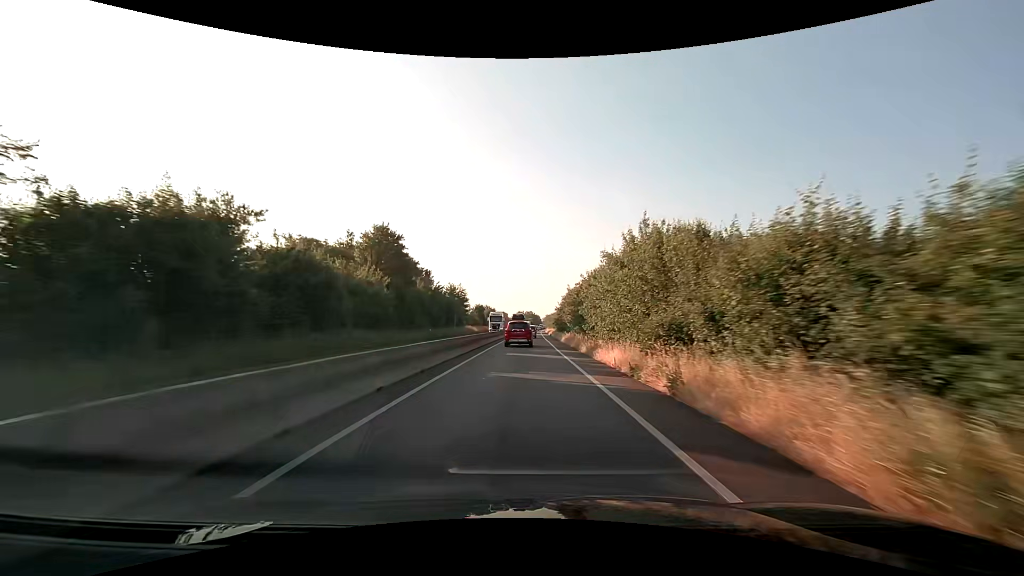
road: trunk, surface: asphalt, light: Day
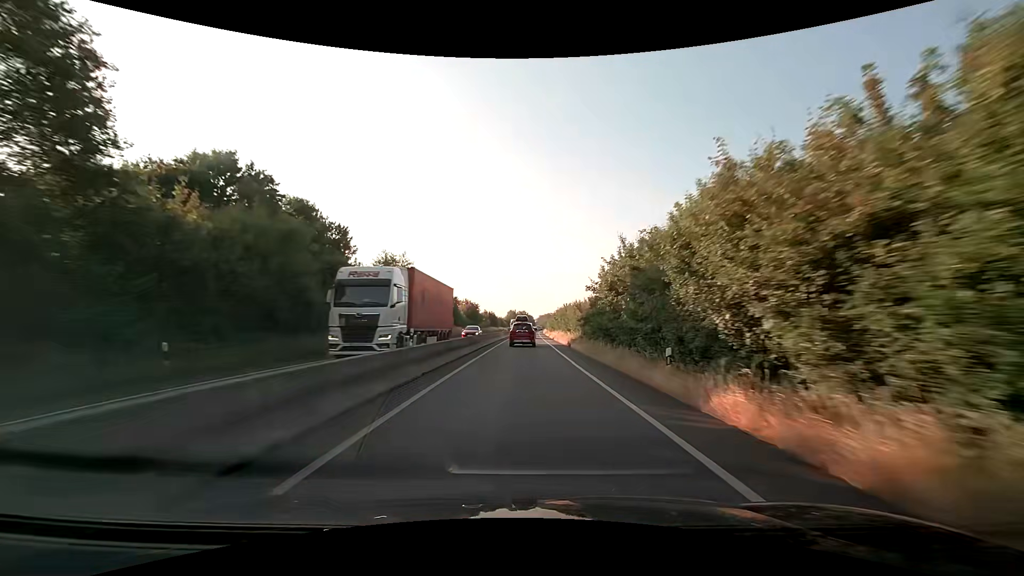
(+0.3, +36.9) m; +1°
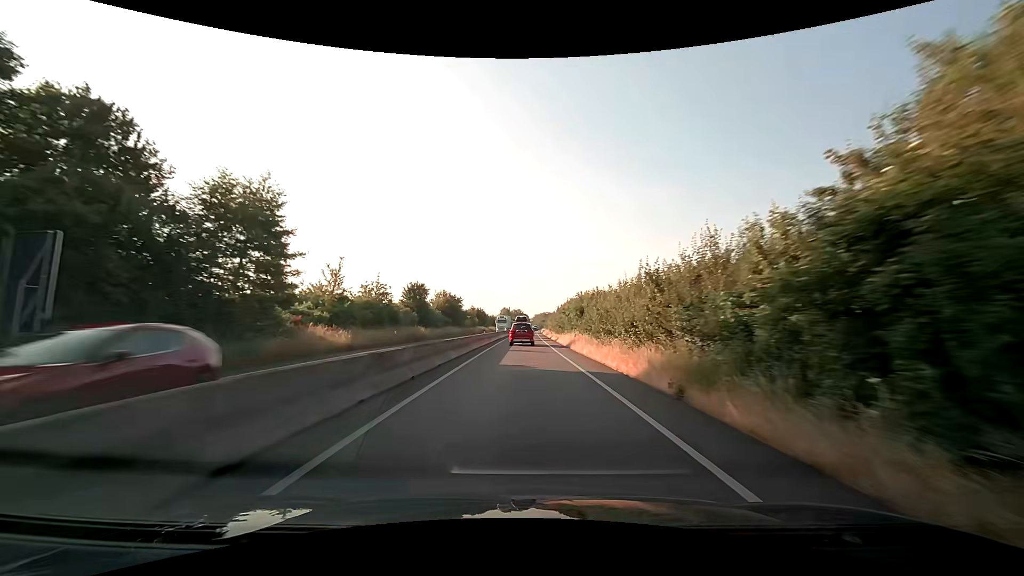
(+0.1, +25.2) m; +1°
(0, +10) (0, +20) (0, +30) (0, +40) (0, +50) (+1, +60) (+1, +70) (+1, +80) (+1, +90) (+1, +100) m
